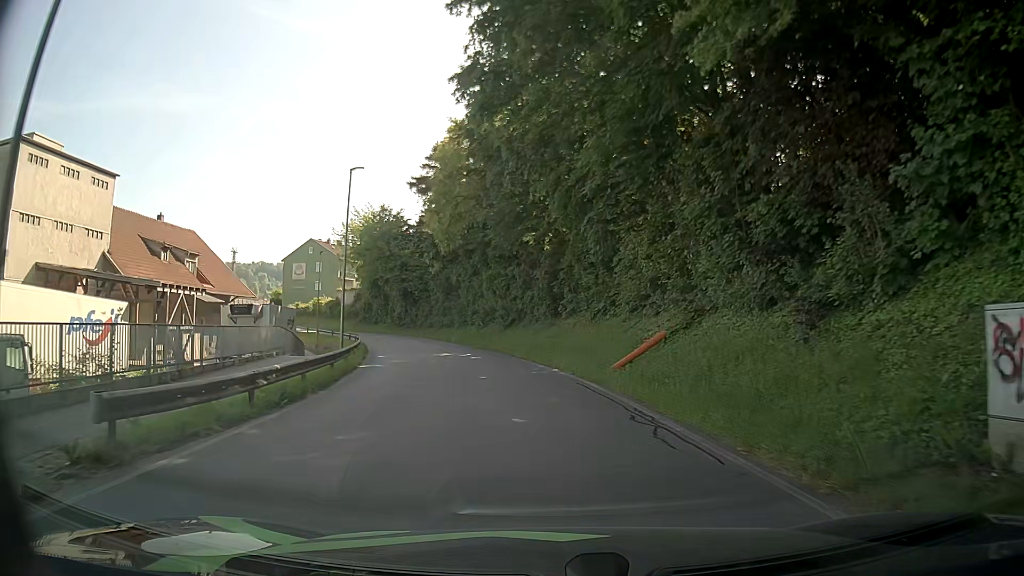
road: residential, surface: asphalt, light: Day
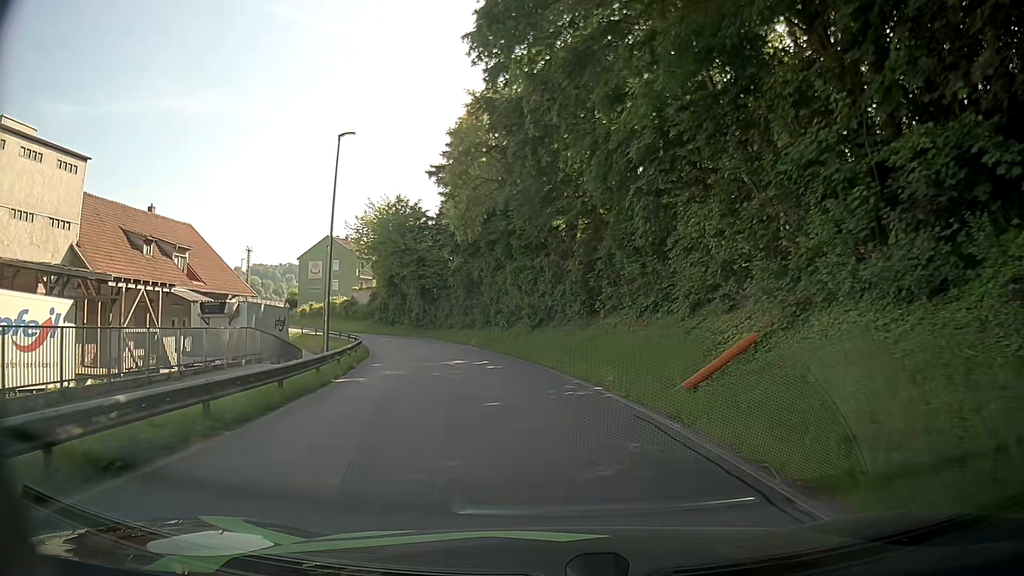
(-0.2, +5.8) m; -3°
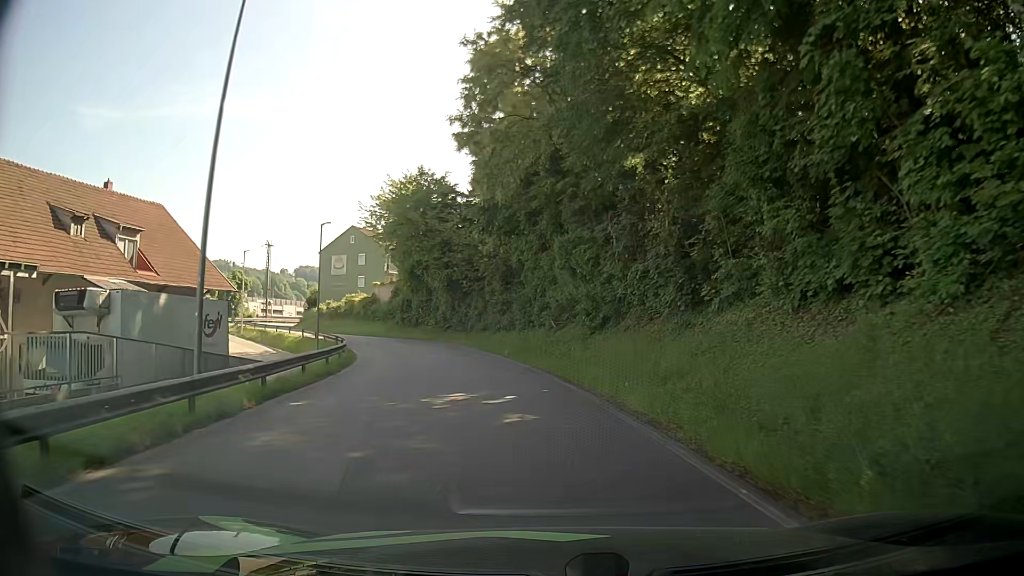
(-0.5, +12.0) m; -5°
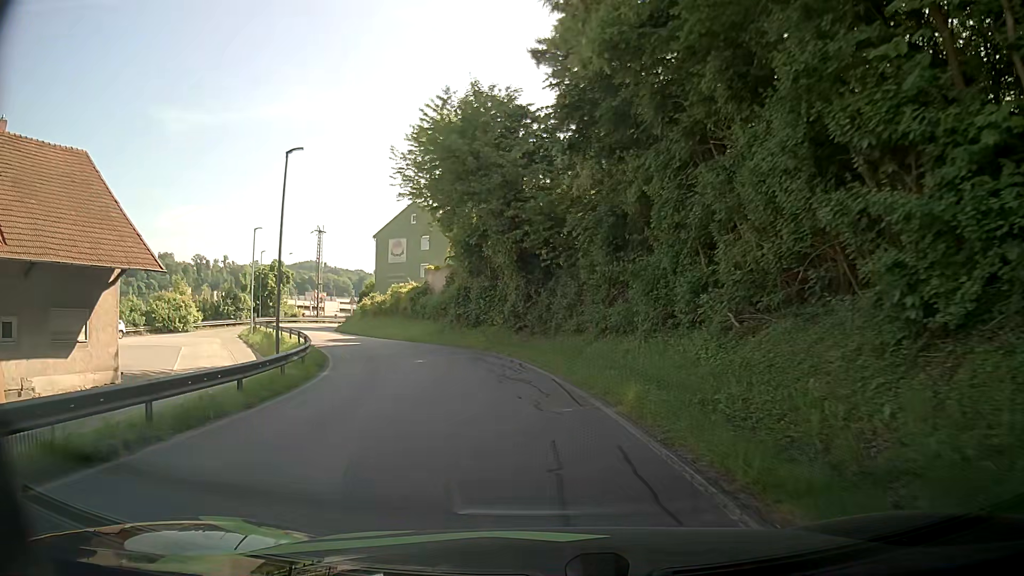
(-1.1, +17.8) m; -9°
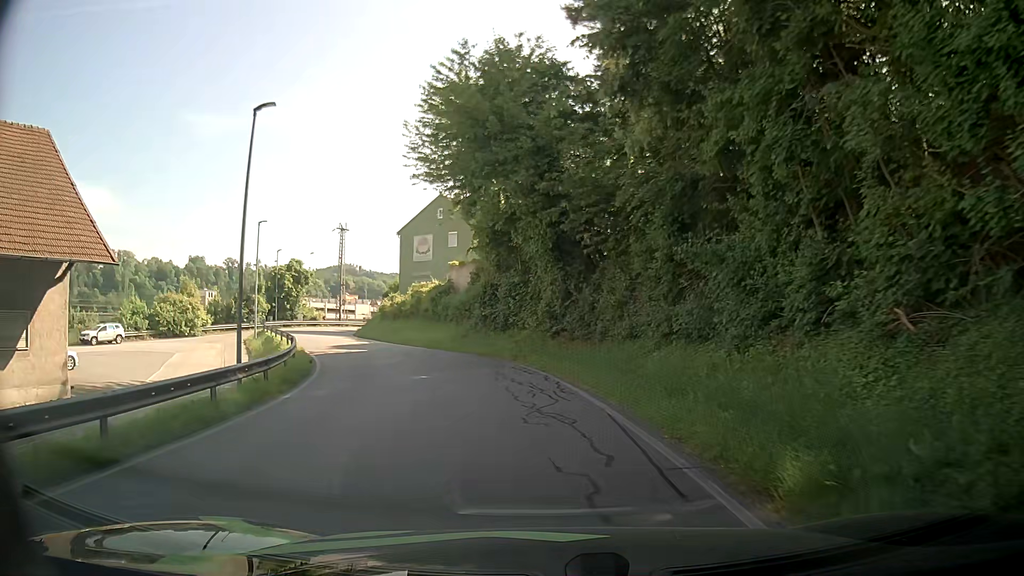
(-0.1, +5.5) m; -3°
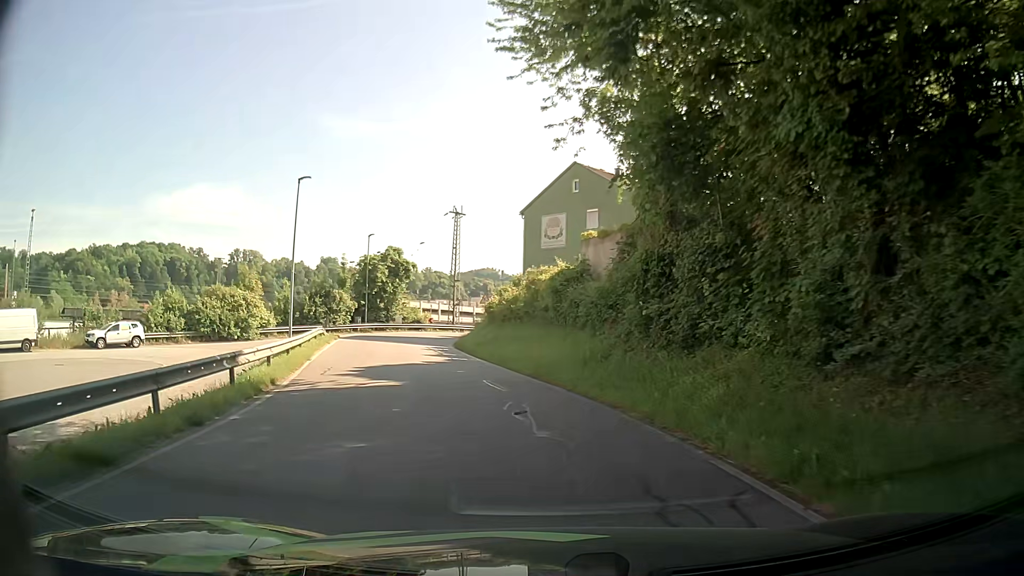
(-1.4, +15.3) m; -11°
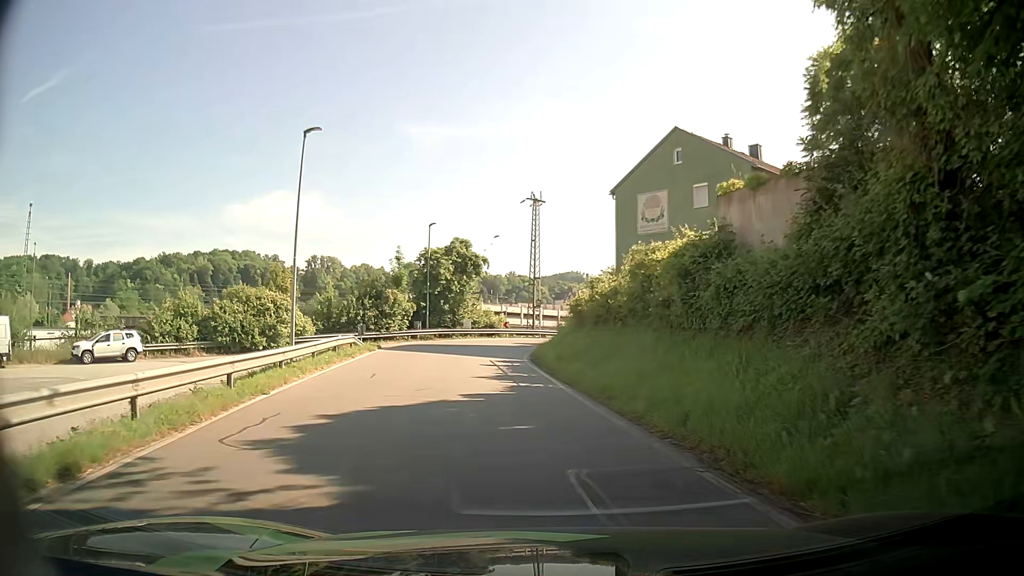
(-0.8, +9.2) m; -8°
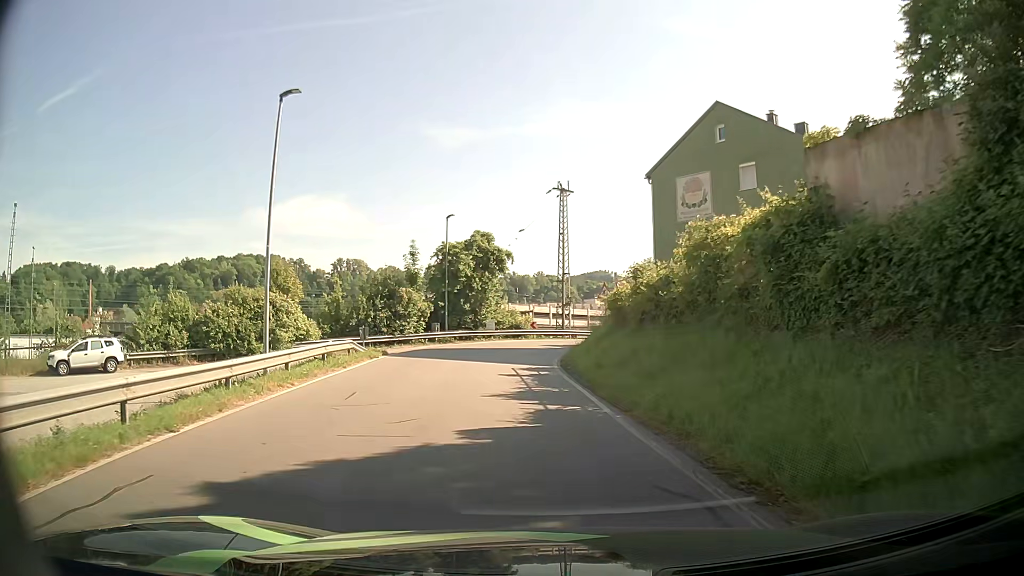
(-0.1, +4.4) m; -2°
(0, +10) (-1, +20) (-1, +30) (+1, +40) (+6, +48) (+14, +55) (+22, +60) (+30, +66) (+38, +72) (+46, +78) m
